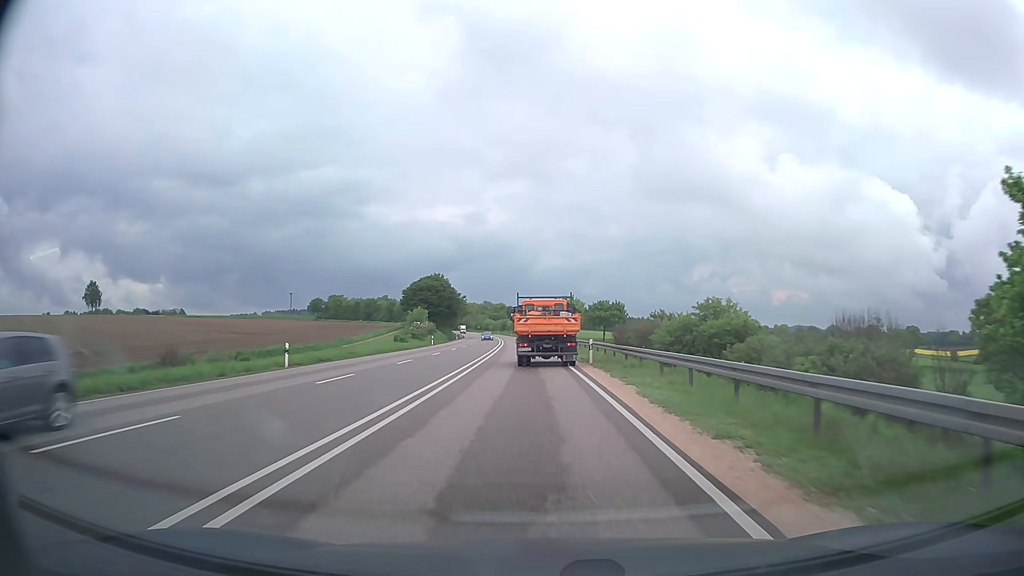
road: primary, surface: asphalt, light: Day
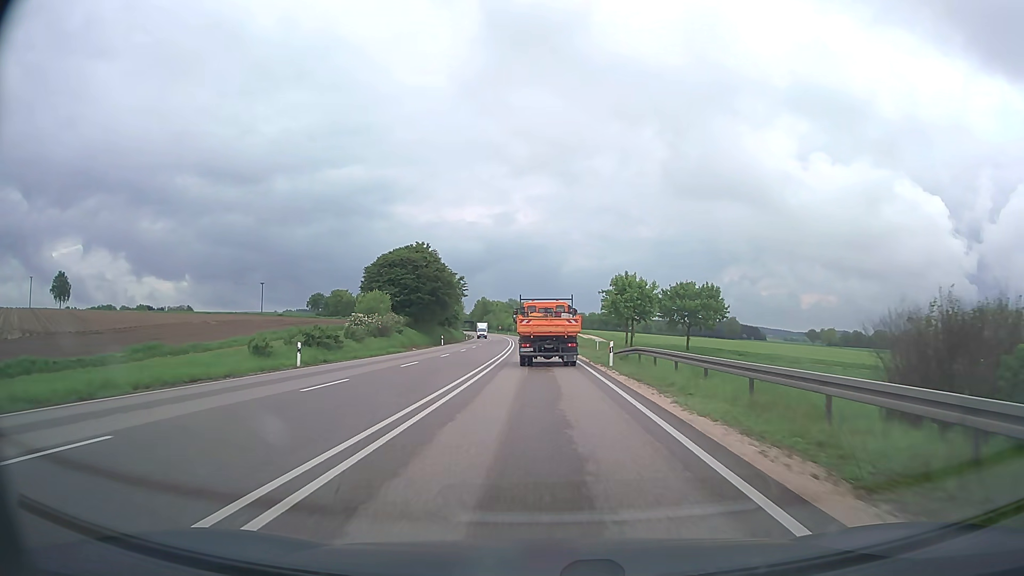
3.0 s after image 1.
(-1.4, +51.2) m; -3°
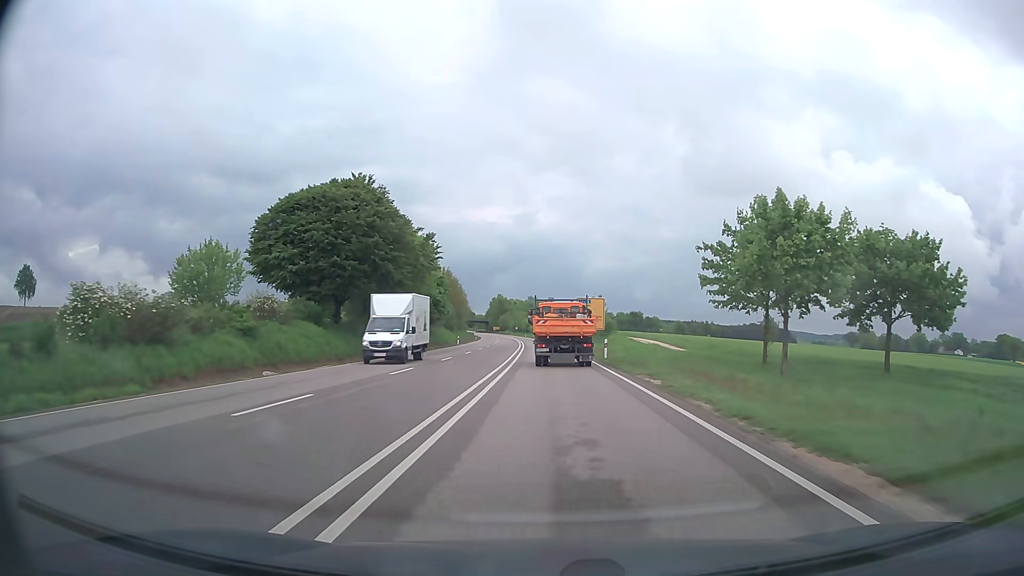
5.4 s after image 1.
(-0.7, +41.4) m; -2°
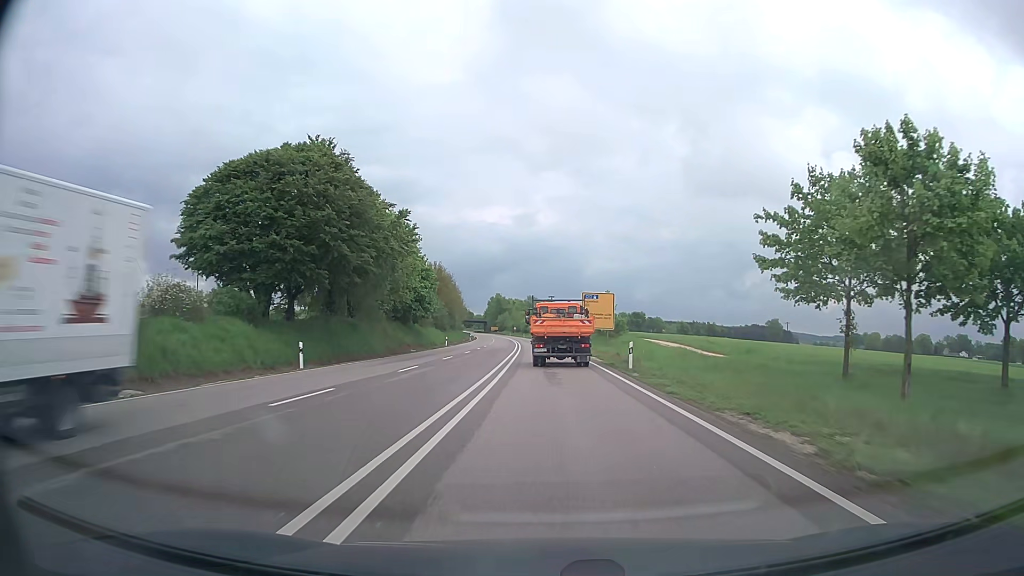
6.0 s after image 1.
(0.0, +10.5) m; 0°
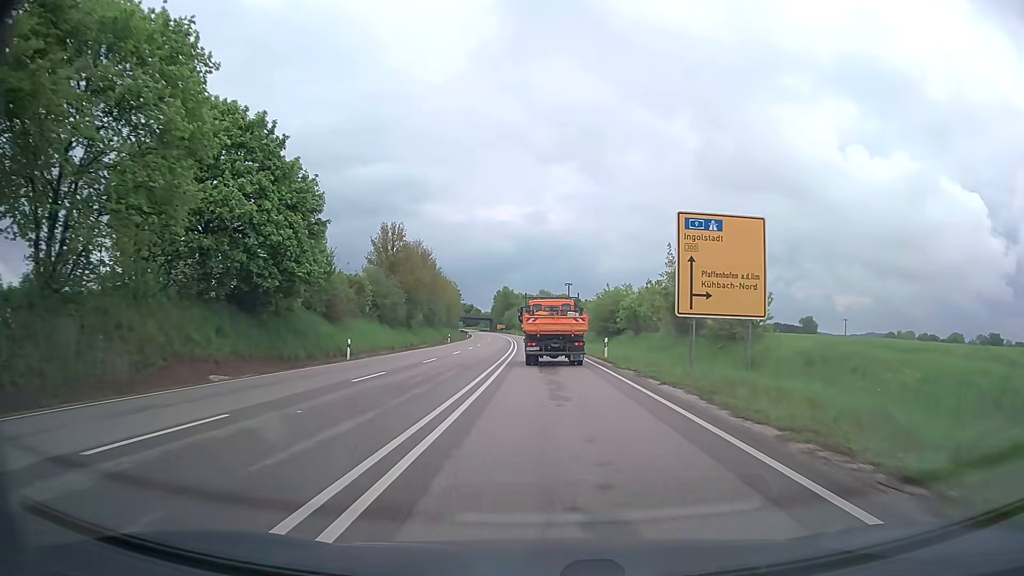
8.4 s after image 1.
(-0.2, +42.1) m; -1°
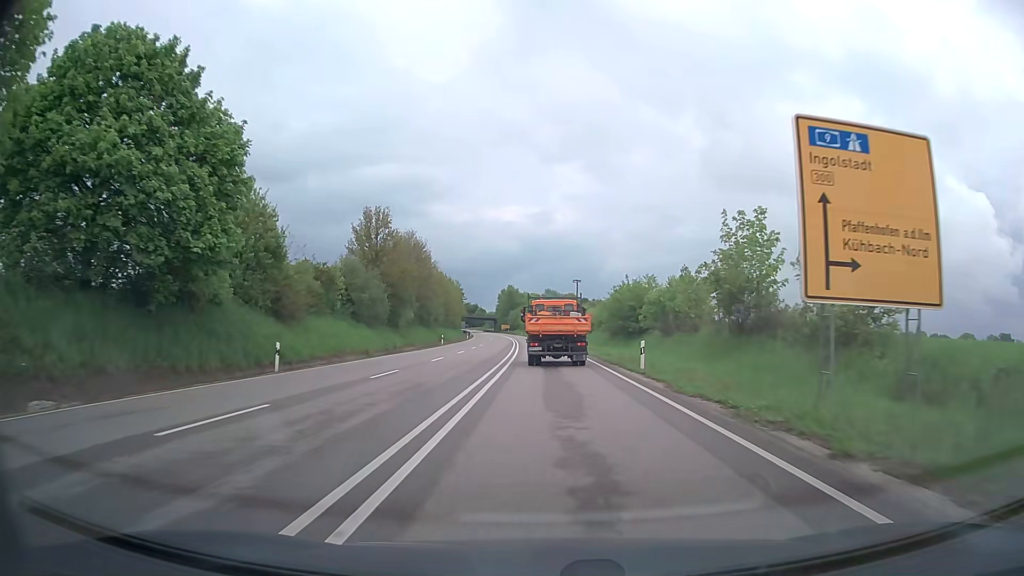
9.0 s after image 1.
(0.0, +10.5) m; 0°
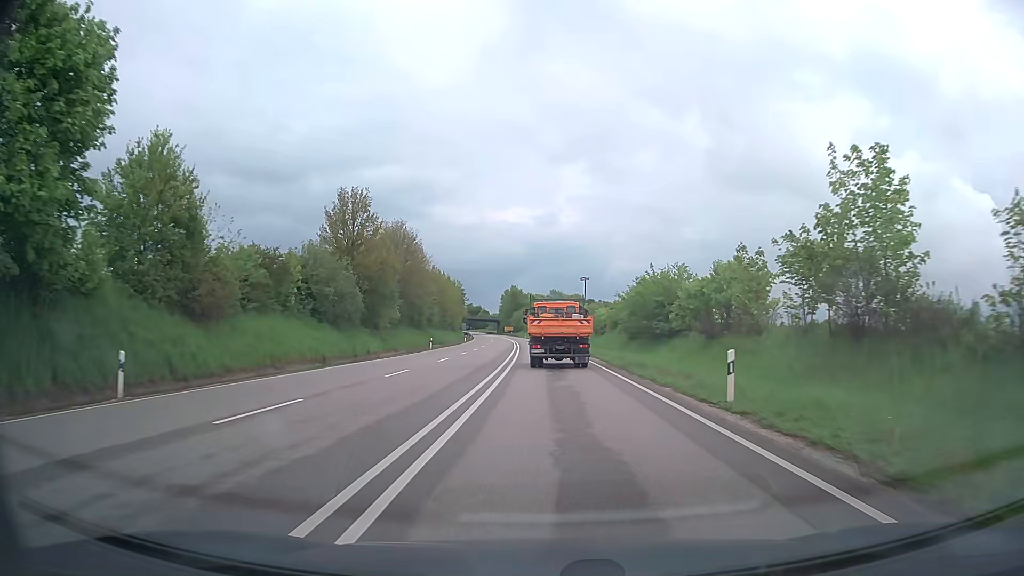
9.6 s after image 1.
(-0.1, +10.4) m; -1°
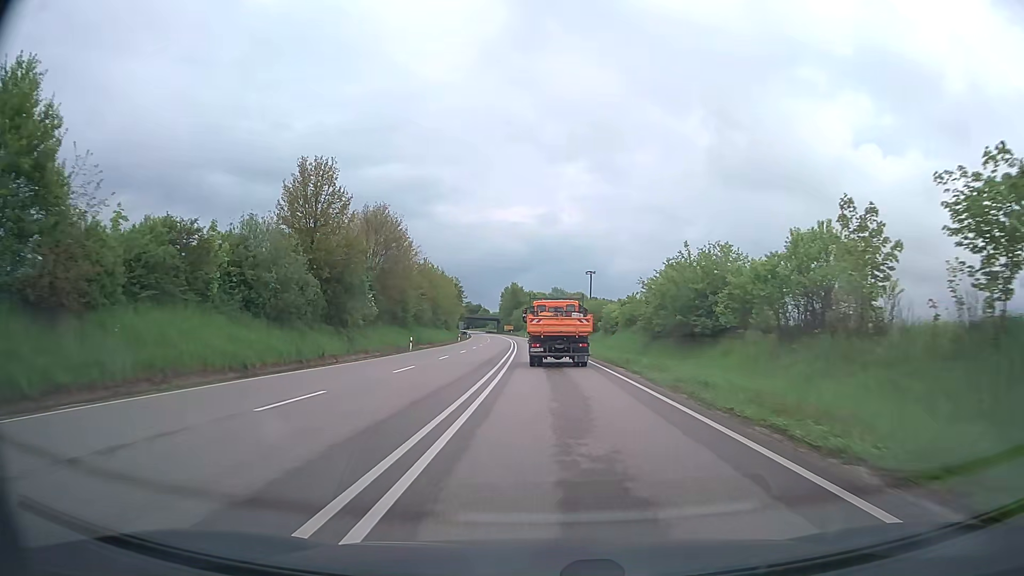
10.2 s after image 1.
(0.0, +10.5) m; 0°
(0, +10) (0, +20) (0, +30) (0, +40) (0, +50) (-1, +60) (-1, +70) (-1, +80) (-2, +90) (-2, +100) m
